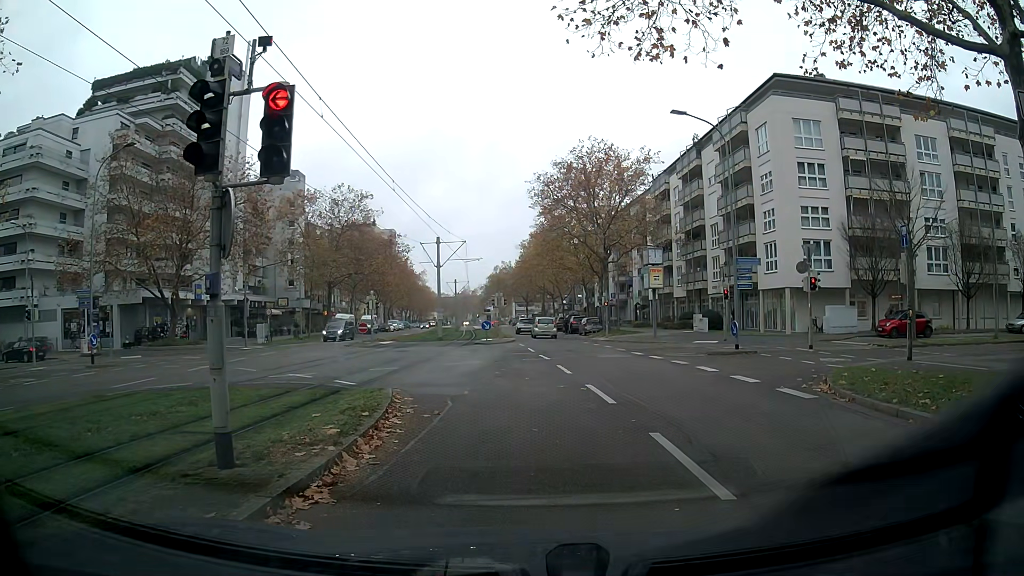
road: tertiary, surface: asphalt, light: Day
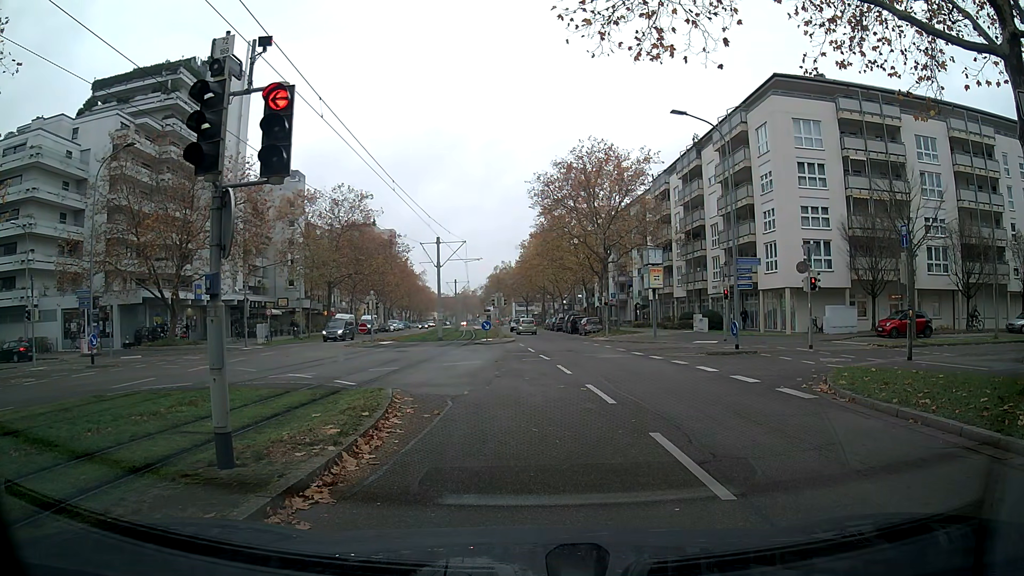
(0.0, 0.0) m; 0°
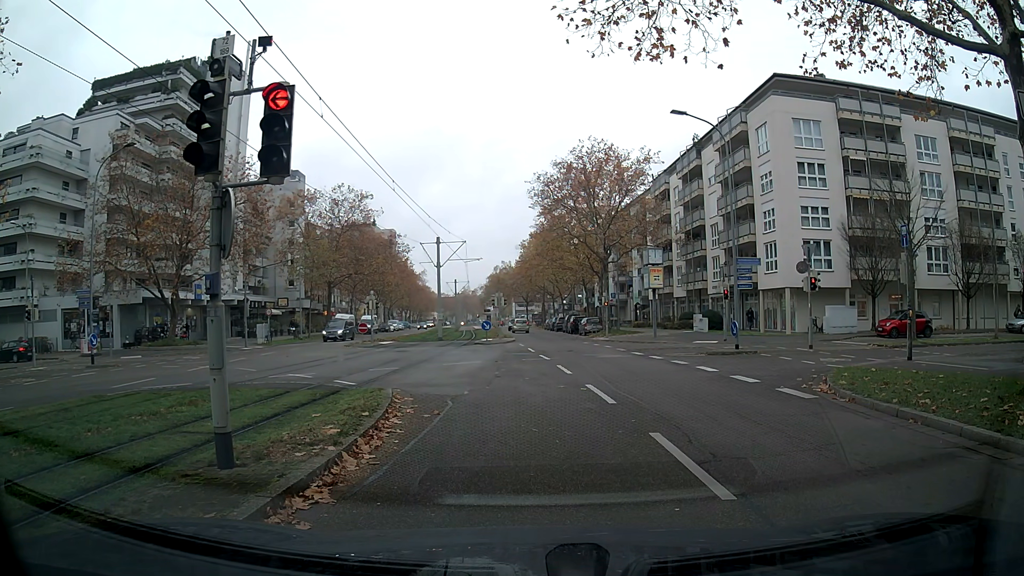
(0.0, 0.0) m; 0°
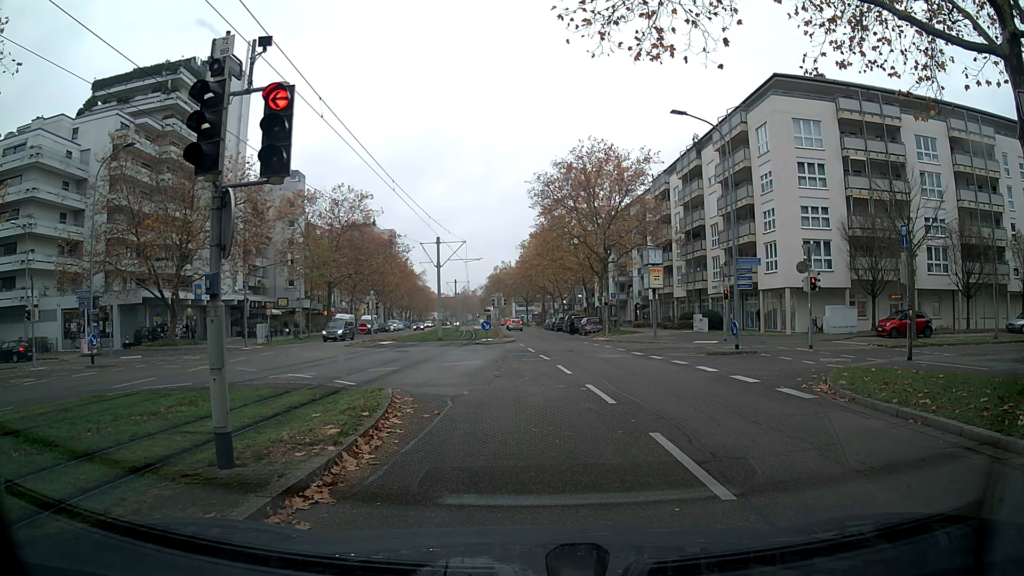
(0.0, 0.0) m; 0°
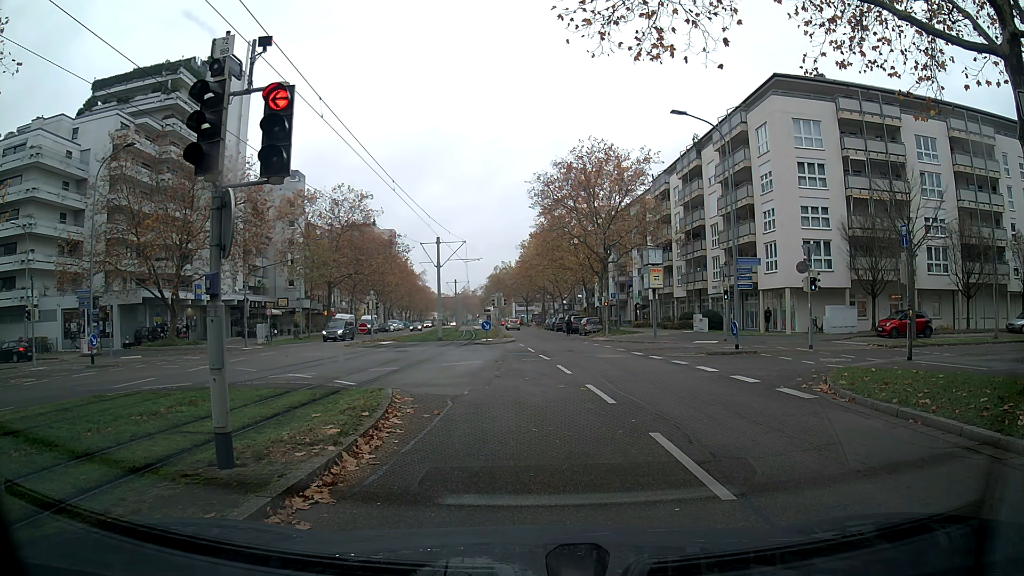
(0.0, 0.0) m; 0°
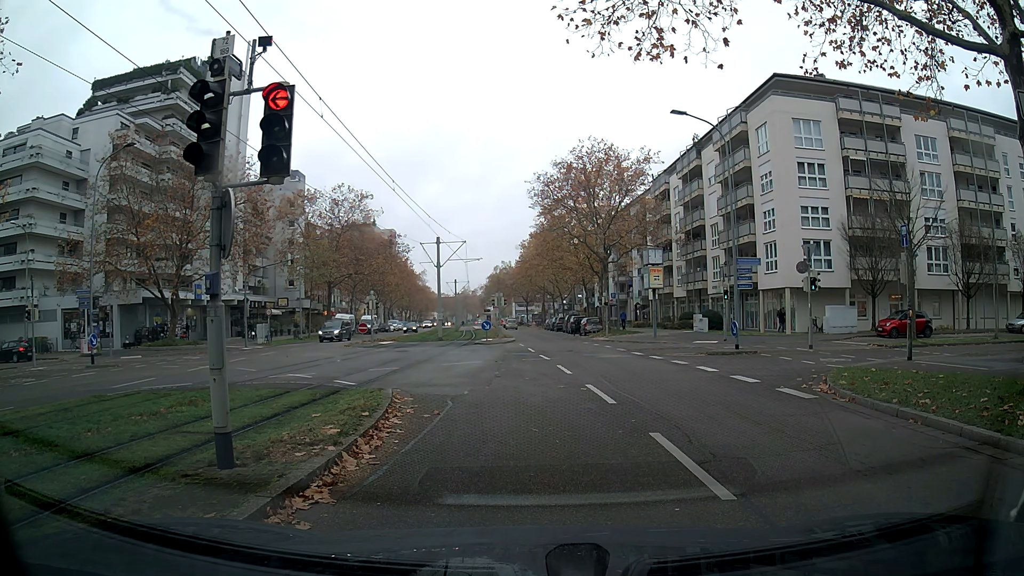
(0.0, 0.0) m; 0°
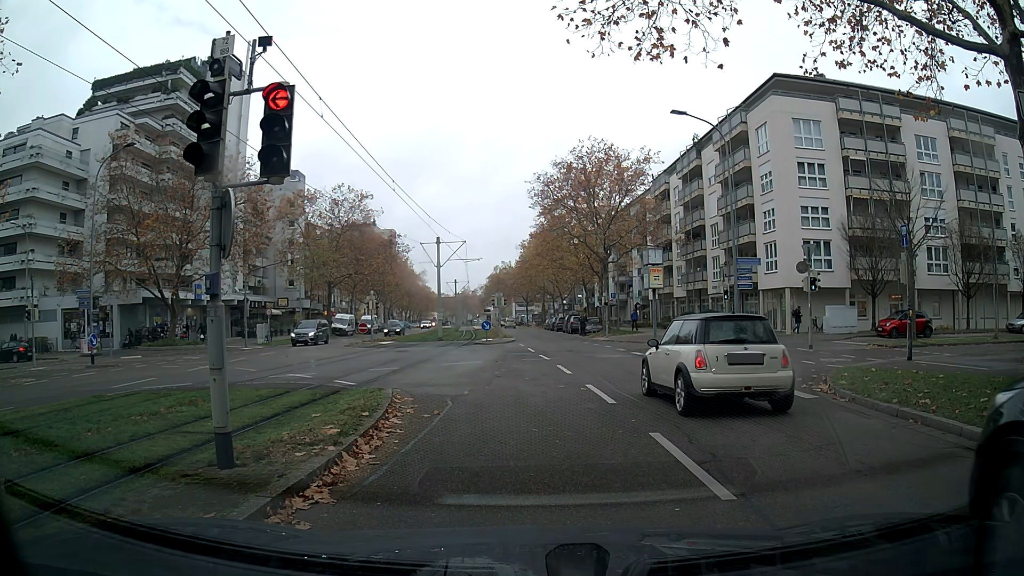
(0.0, 0.0) m; 0°
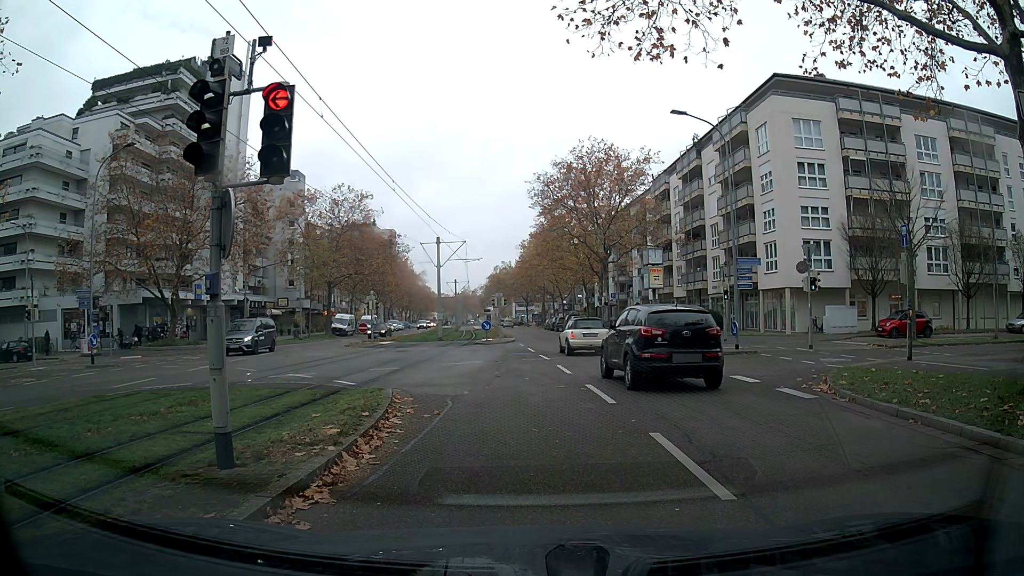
(0.0, 0.0) m; 0°
